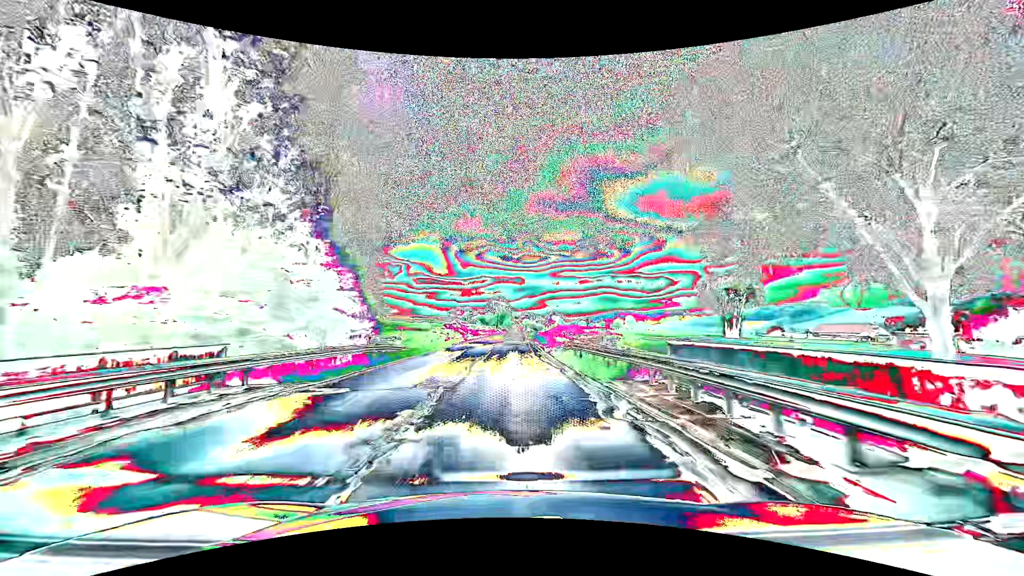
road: secondary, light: Day
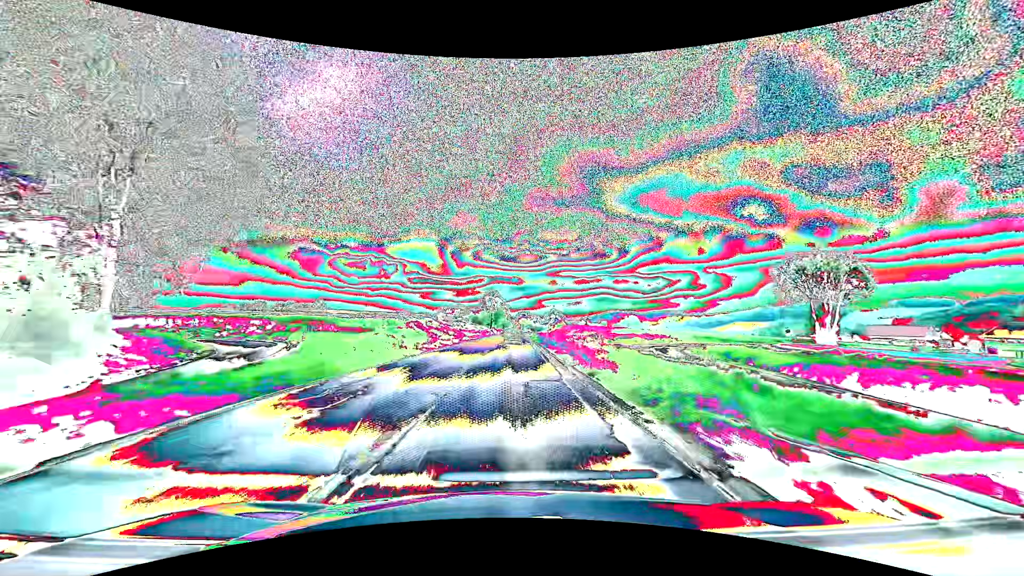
(0.0, +27.4) m; 0°
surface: asphalt
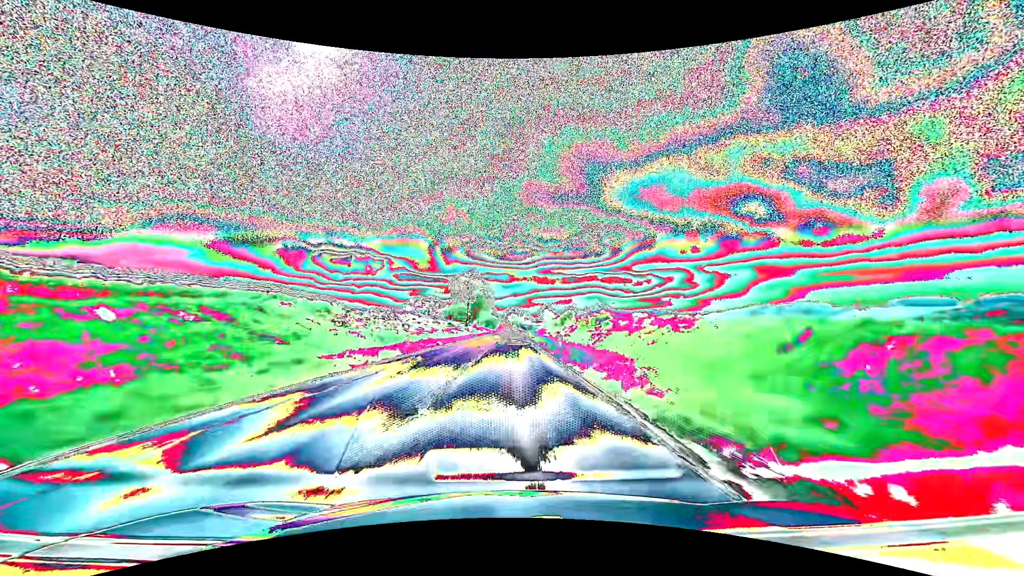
(+0.7, +54.6) m; +2°
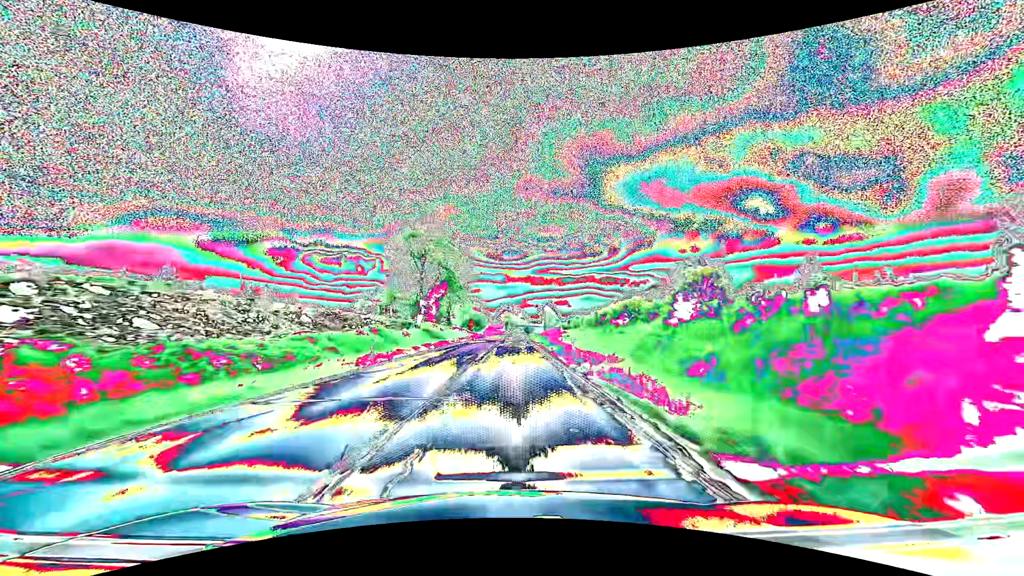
(+0.4, +54.4) m; +1°
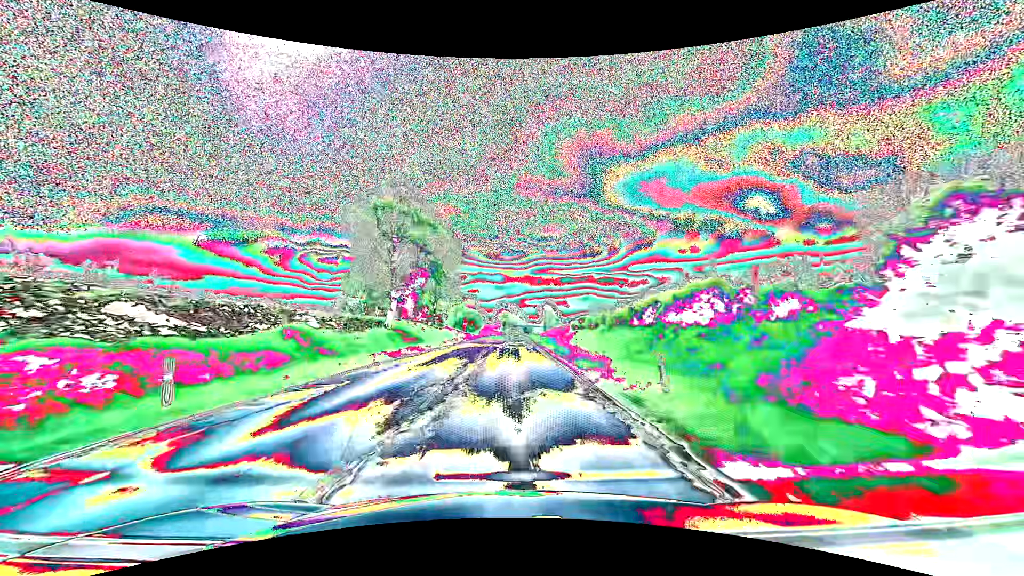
(0.0, +13.5) m; 0°
